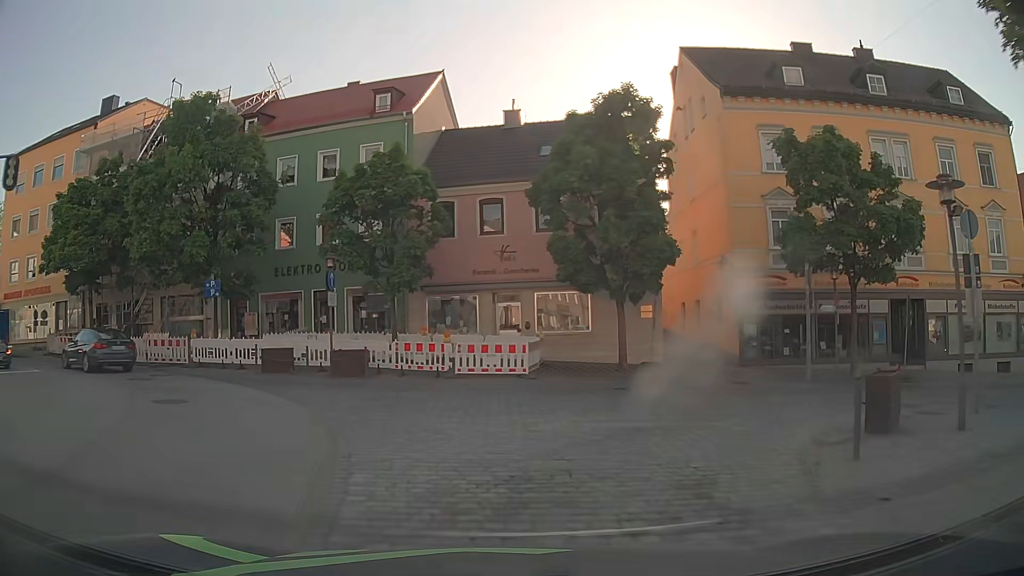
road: tertiary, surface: asphalt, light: Day
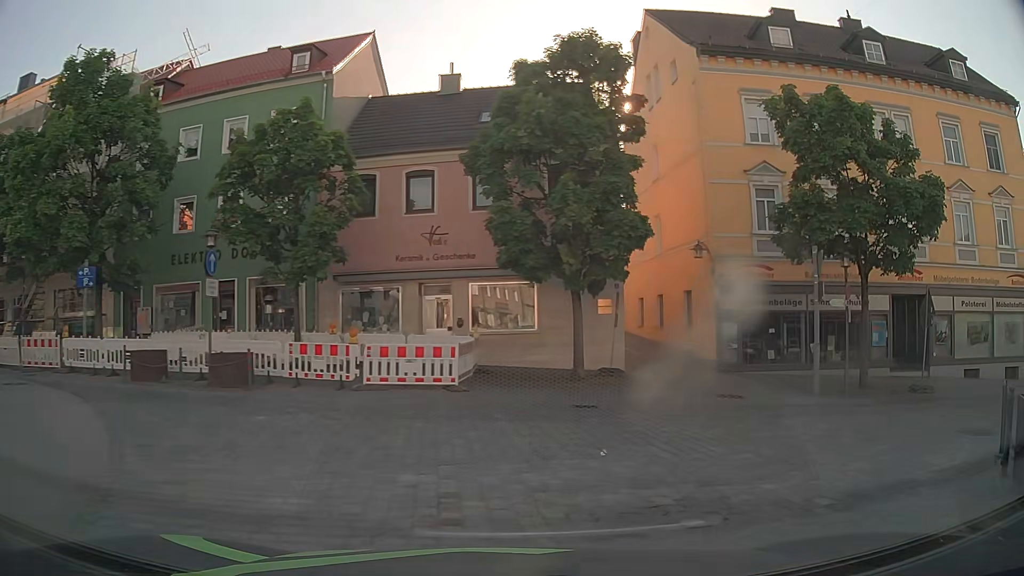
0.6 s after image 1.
(+0.1, +4.5) m; +4°
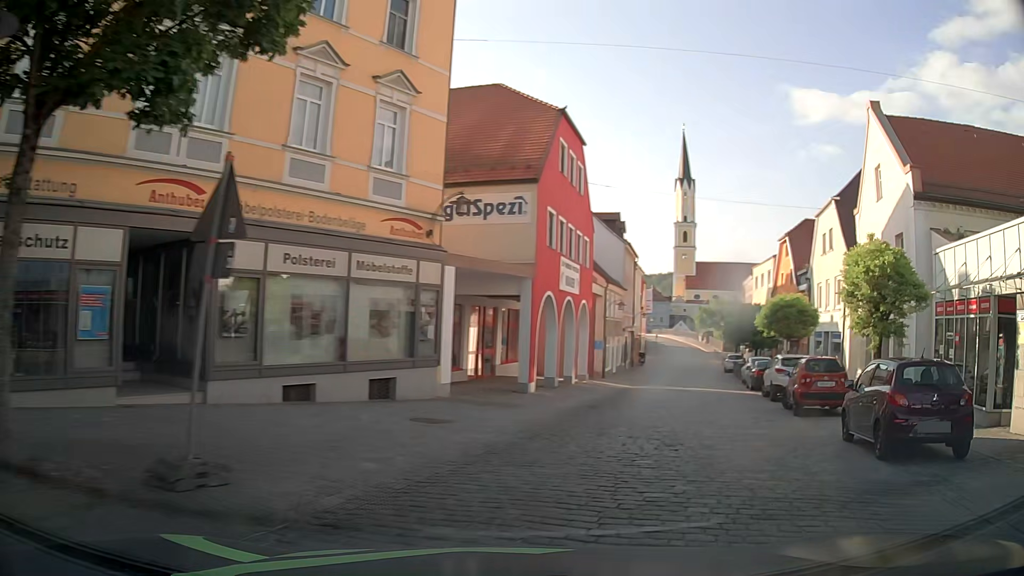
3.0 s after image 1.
(+6.4, +11.9) m; +62°
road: residential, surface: sett
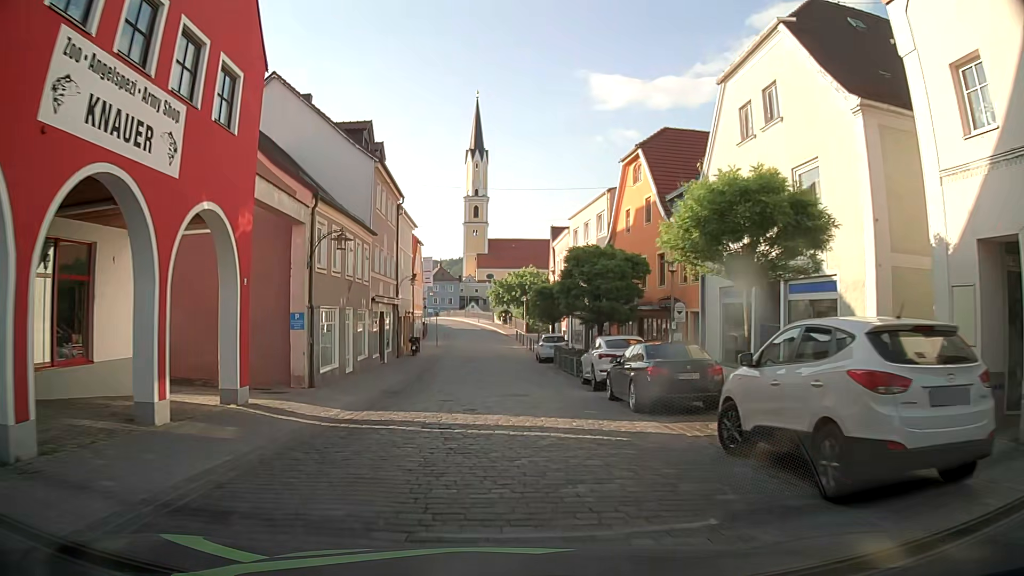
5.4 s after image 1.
(+5.4, +18.4) m; +20°
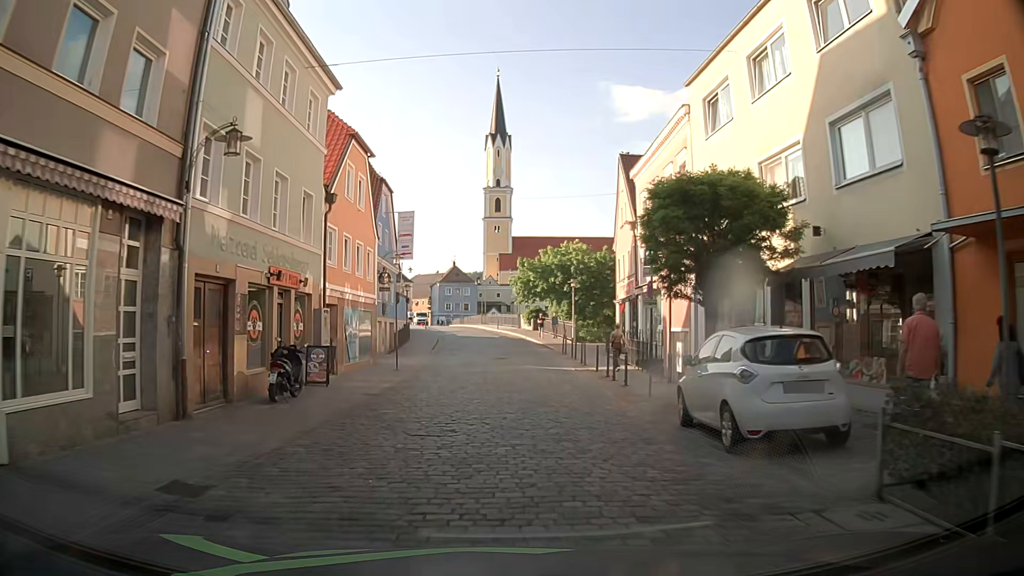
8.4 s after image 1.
(-0.6, +28.9) m; -2°
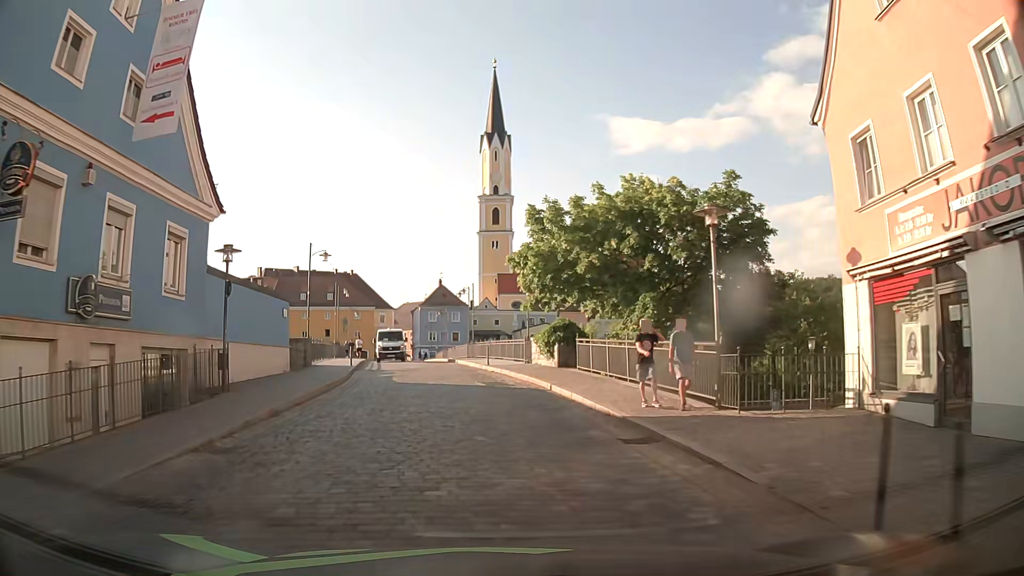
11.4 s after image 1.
(0.0, +29.0) m; 0°
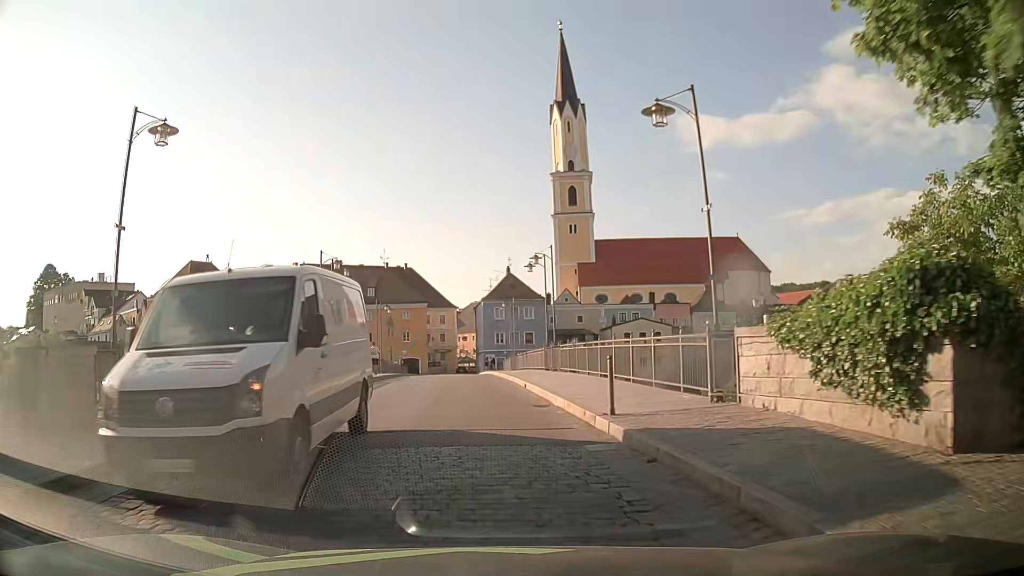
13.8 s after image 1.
(-1.2, +22.0) m; -7°
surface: asphalt
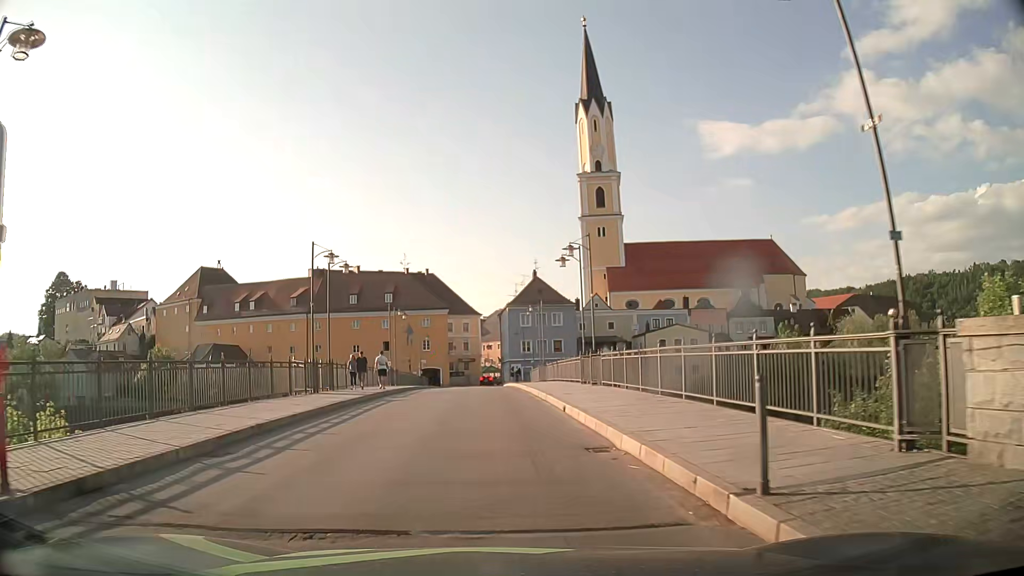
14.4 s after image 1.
(0.0, +5.5) m; -1°
